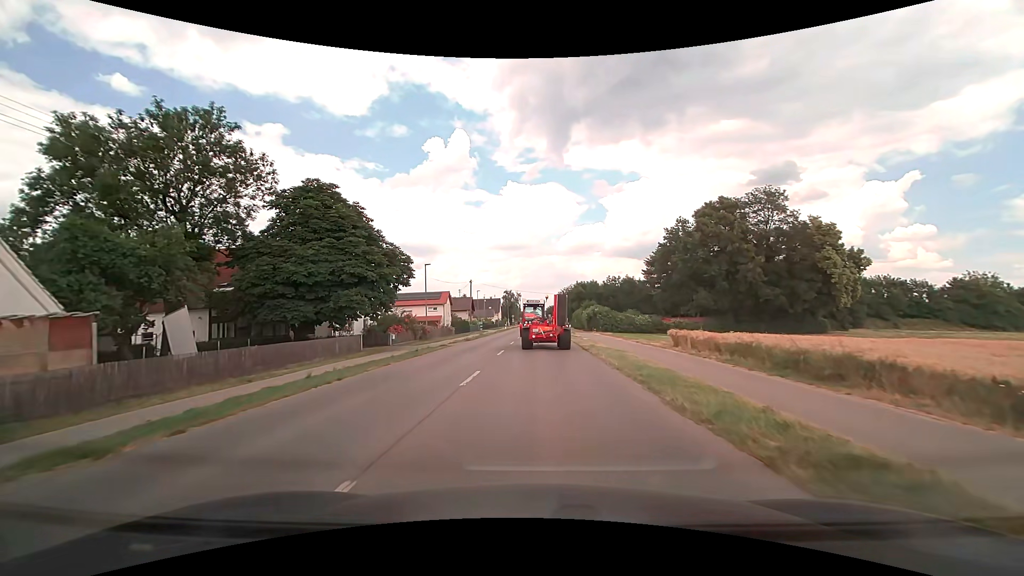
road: tertiary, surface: asphalt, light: Day
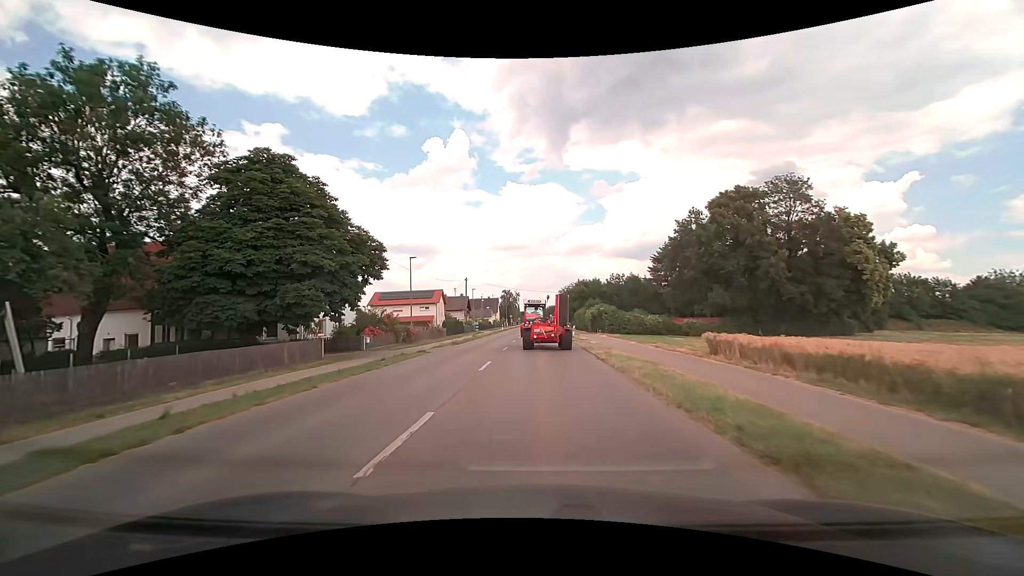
(0.0, +5.9) m; 0°
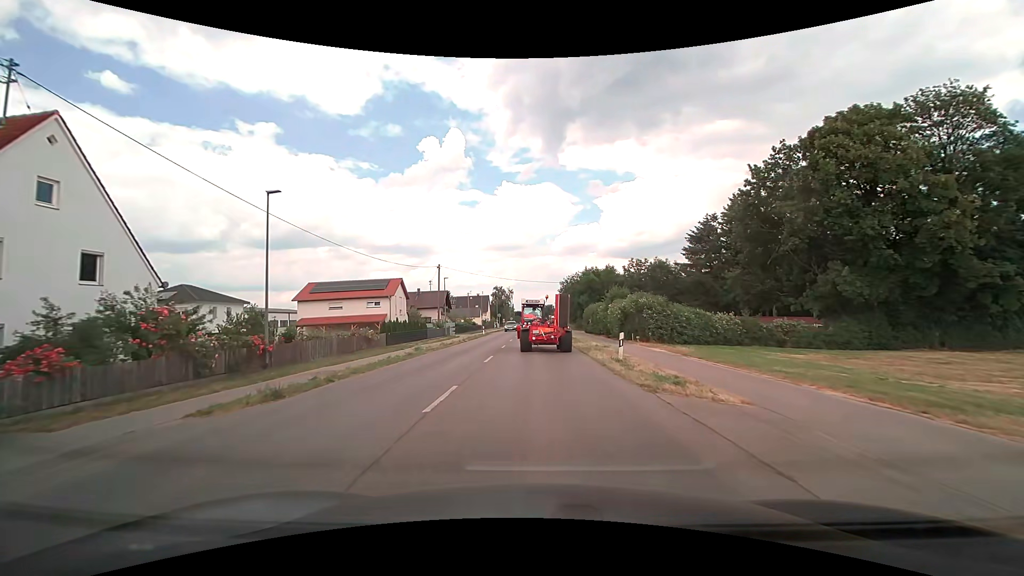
(+0.2, +24.1) m; 0°
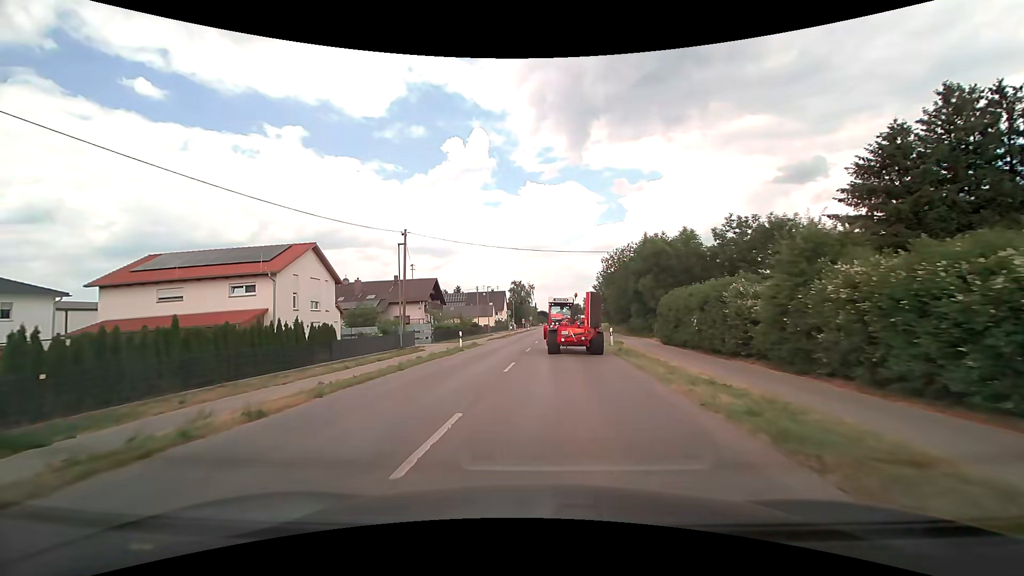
(-0.2, +30.2) m; -3°
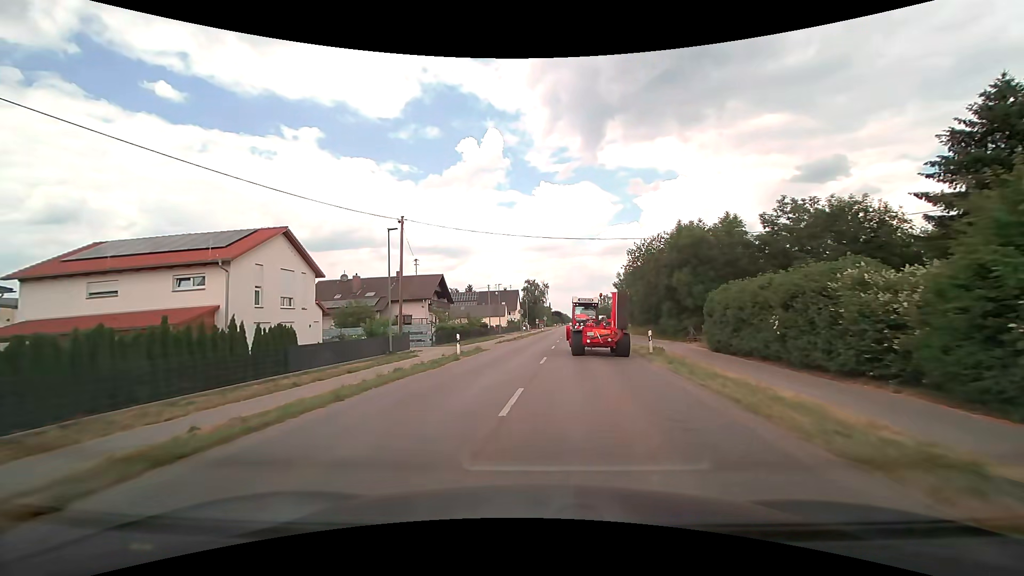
(-0.1, +6.2) m; -2°
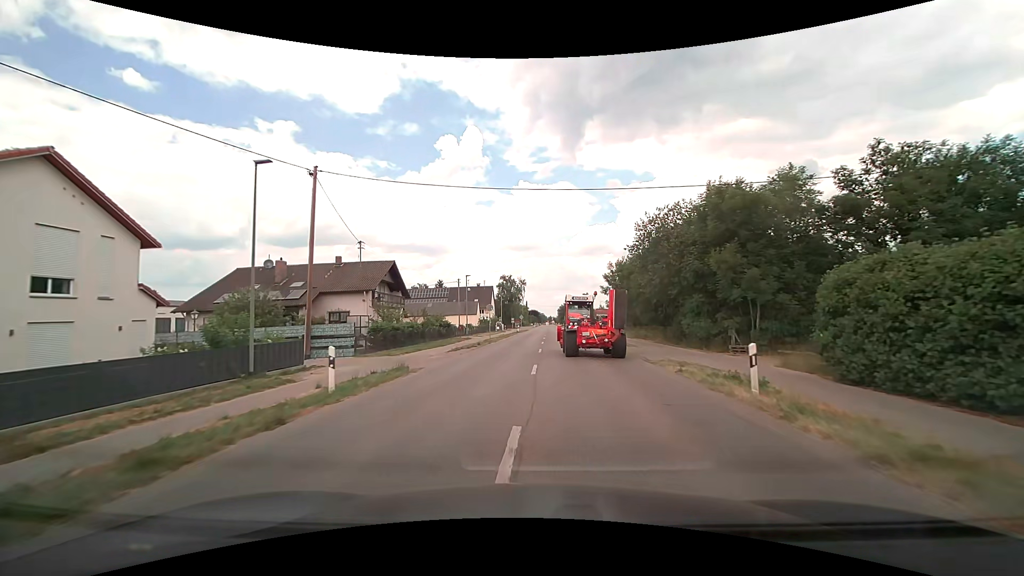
(+0.1, +12.7) m; +2°
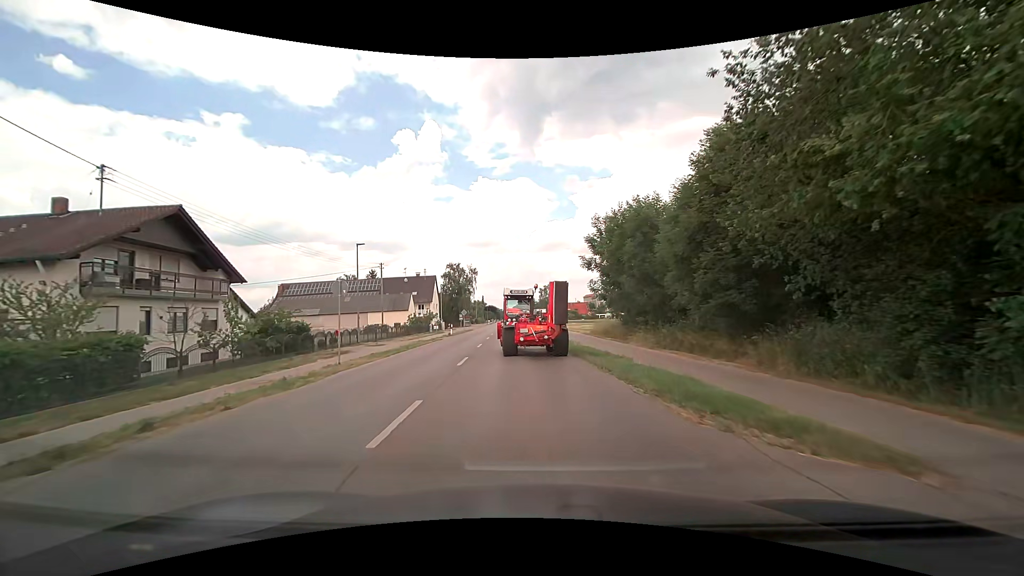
(+1.6, +25.0) m; +5°
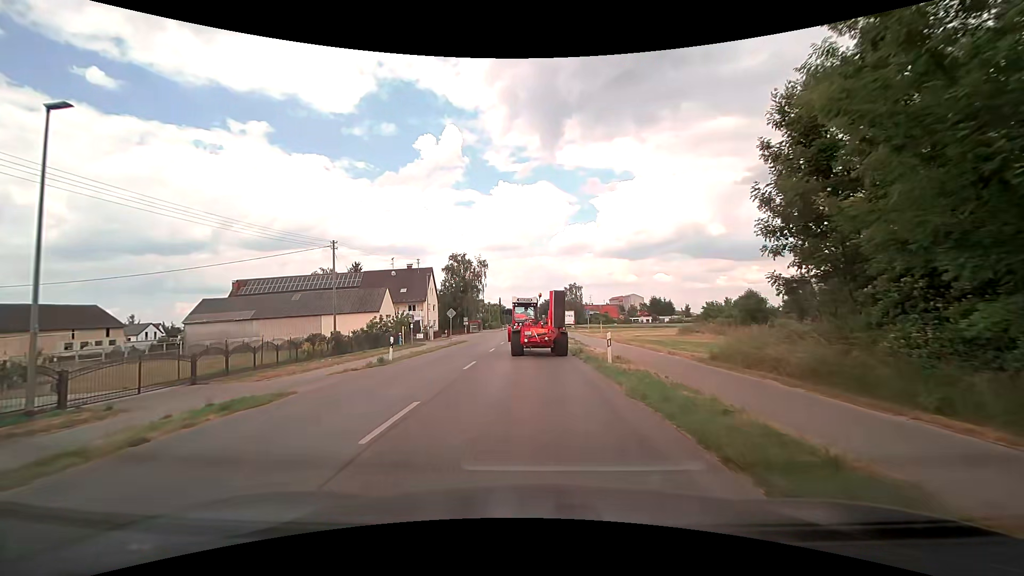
(-0.8, +26.7) m; -2°
(0, +10) (0, +20) (0, +30) (0, +40) (0, +50) (-1, +60) (-1, +70) (-1, +80) (-1, +90) (-1, +100) m
